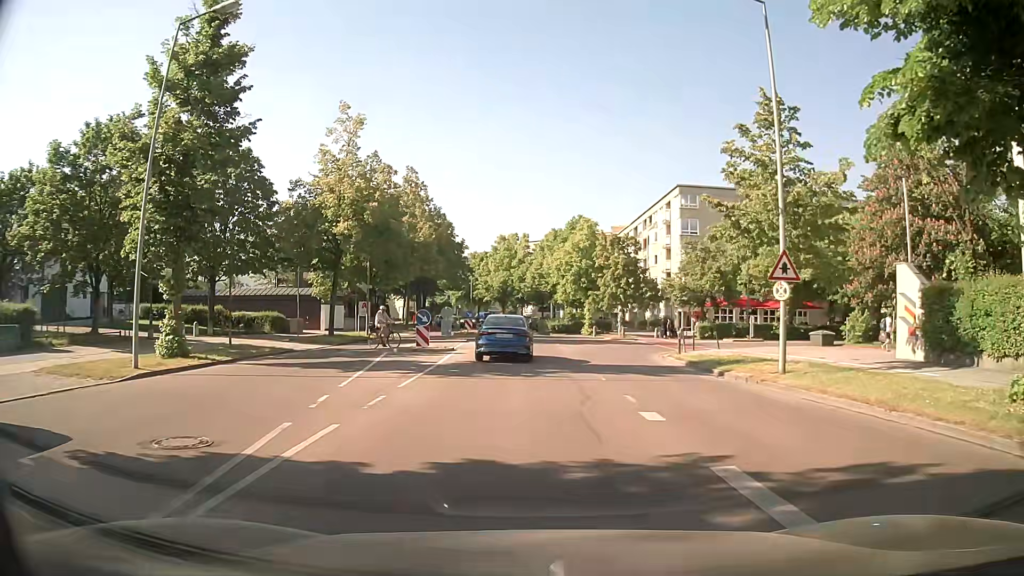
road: residential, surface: asphalt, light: Day
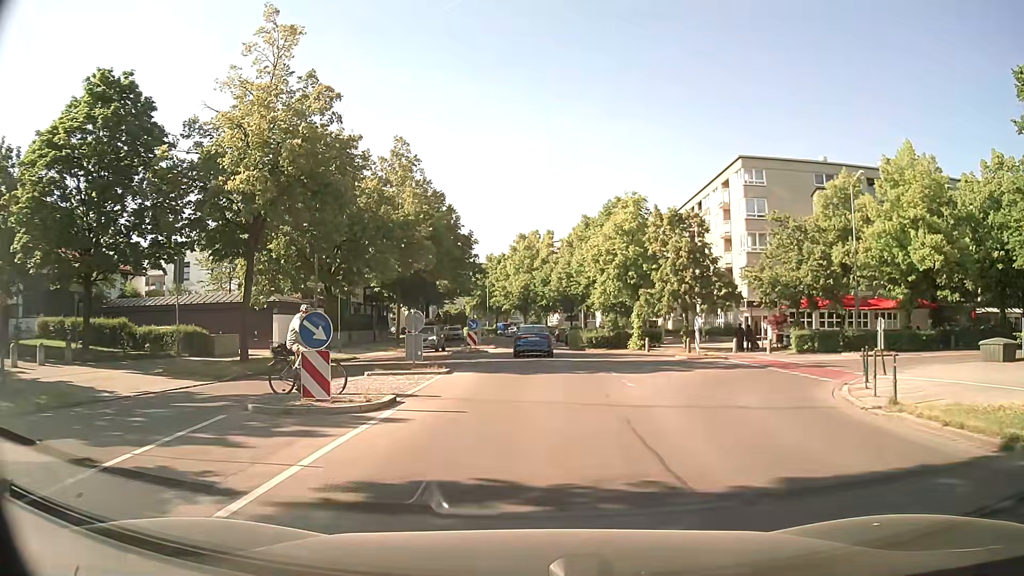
(-0.2, +14.9) m; -1°
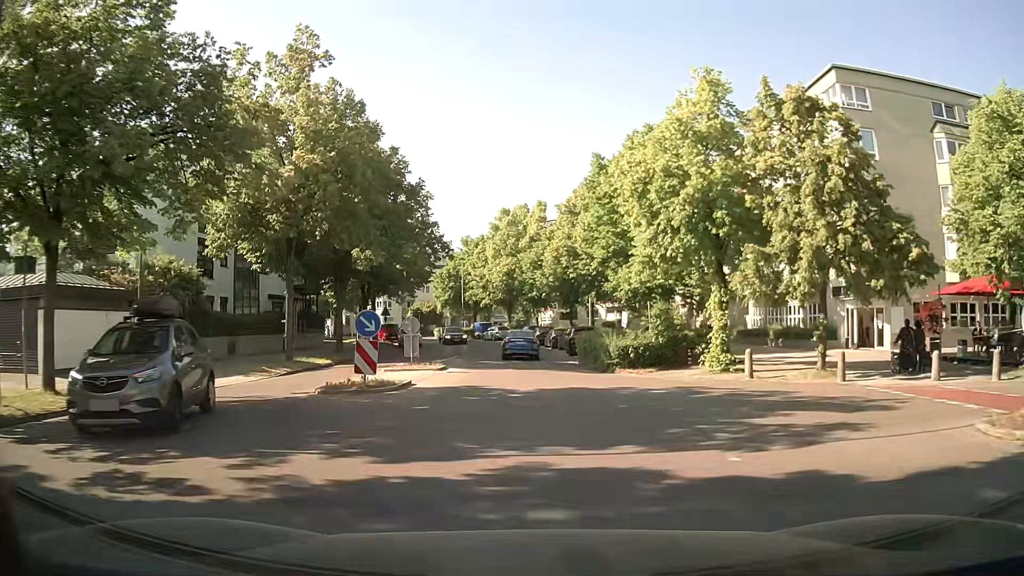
(0.0, +21.1) m; +1°
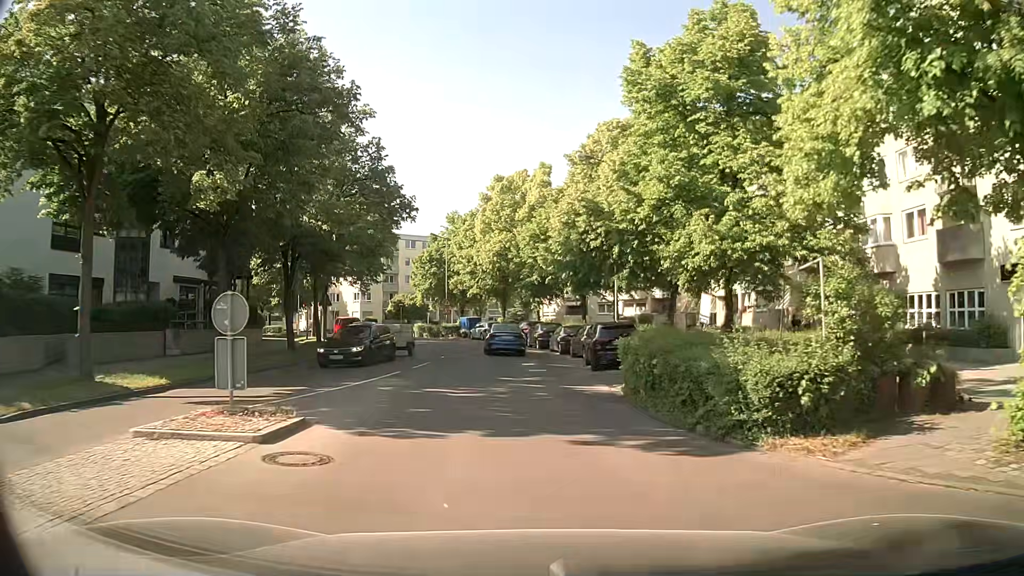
(0.0, +14.9) m; +1°
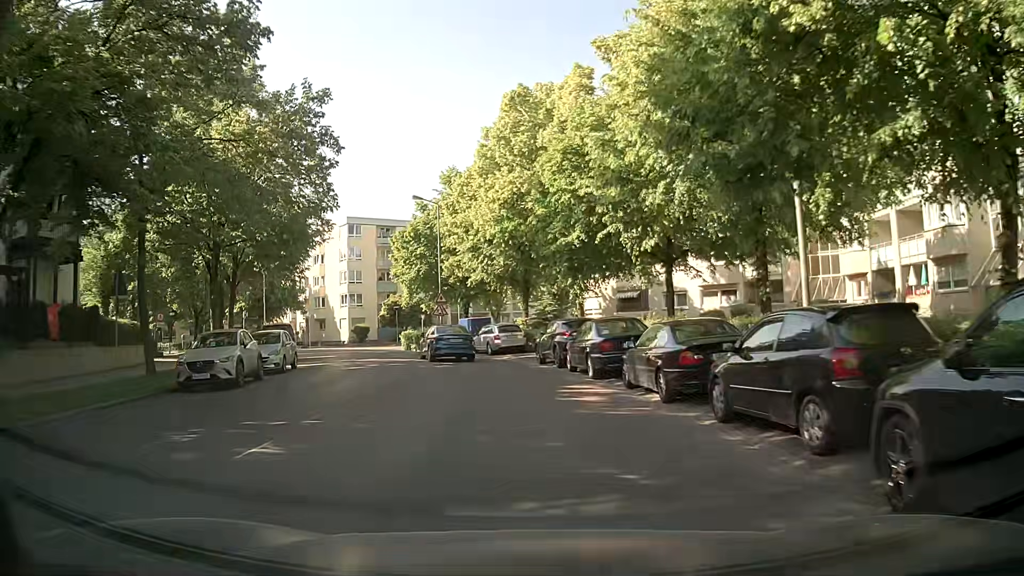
(-0.7, +21.0) m; -4°
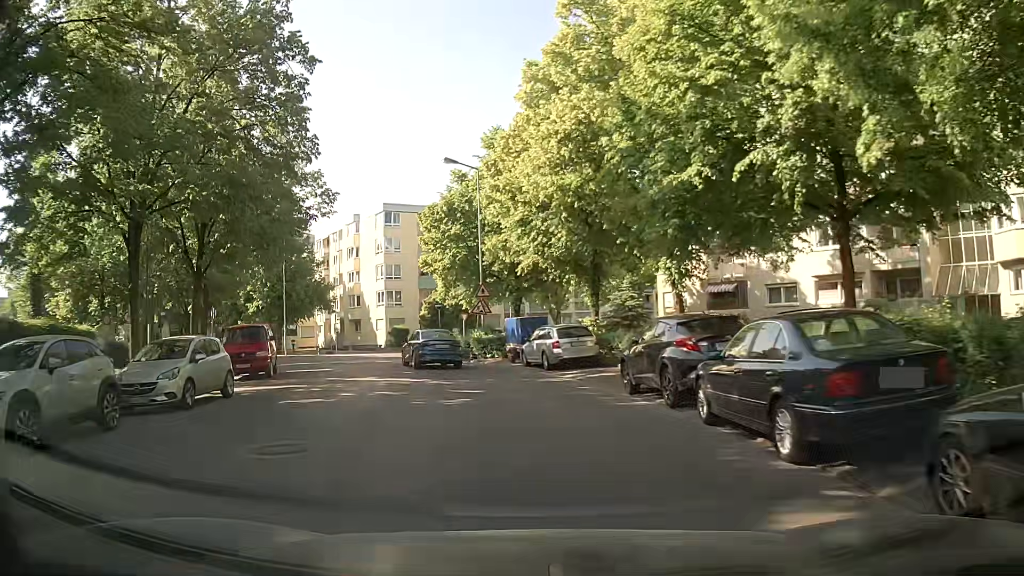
(-0.3, +10.1) m; -5°
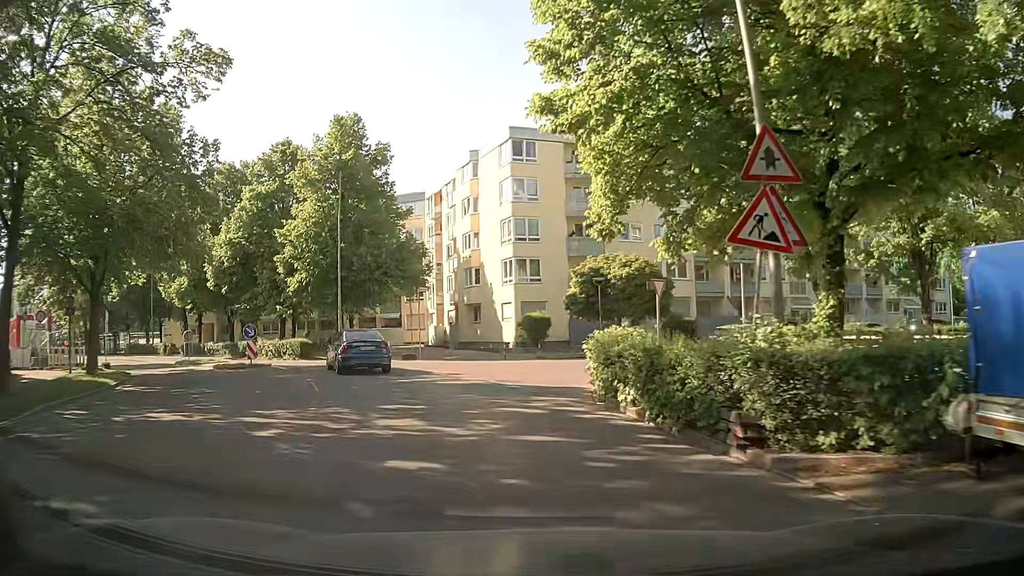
(-2.8, +24.1) m; -14°
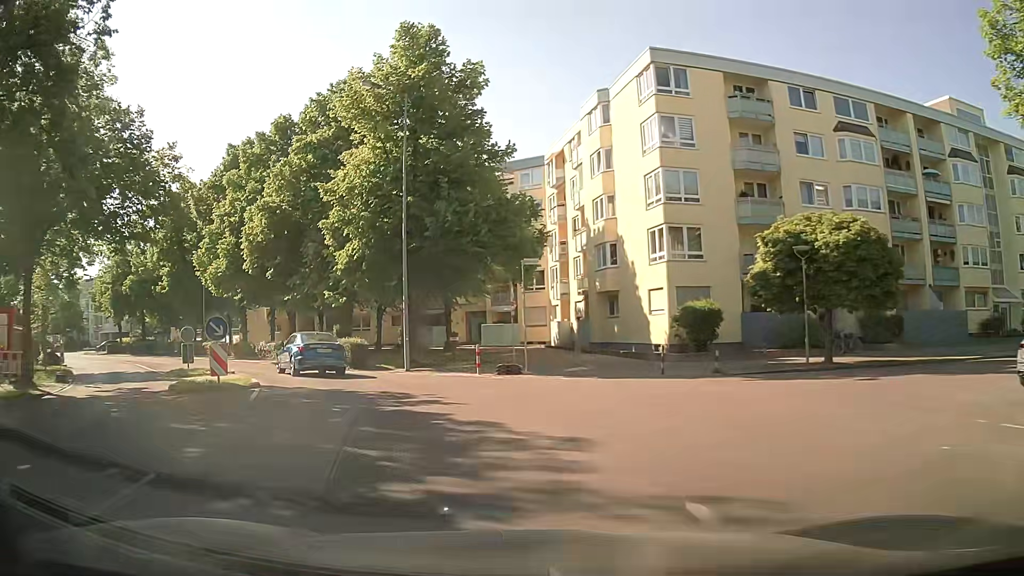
(-0.9, +12.7) m; -11°
(-1, +10) (-5, +19) (-10, +27) (-17, +35) (-24, +42) (-32, +48) (-40, +53) (-49, +59) (-57, +64) (-66, +69) m
